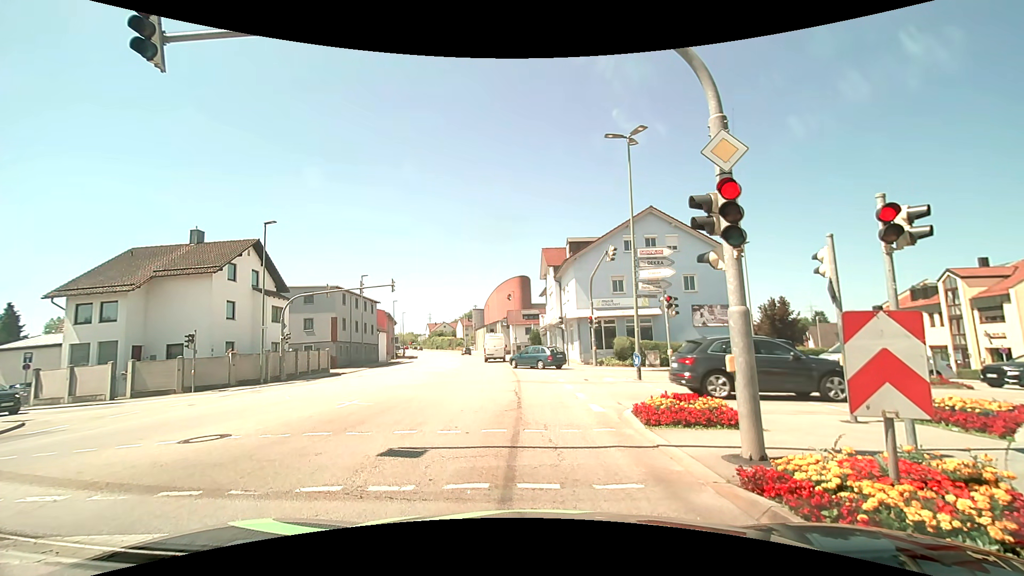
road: tertiary_link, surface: asphalt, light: Day
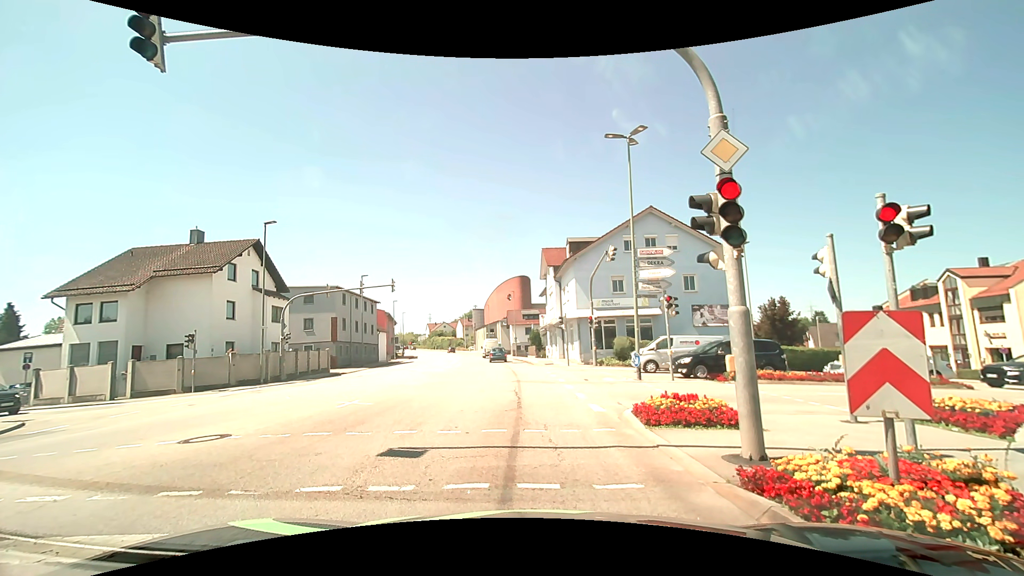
(0.0, 0.0) m; 0°
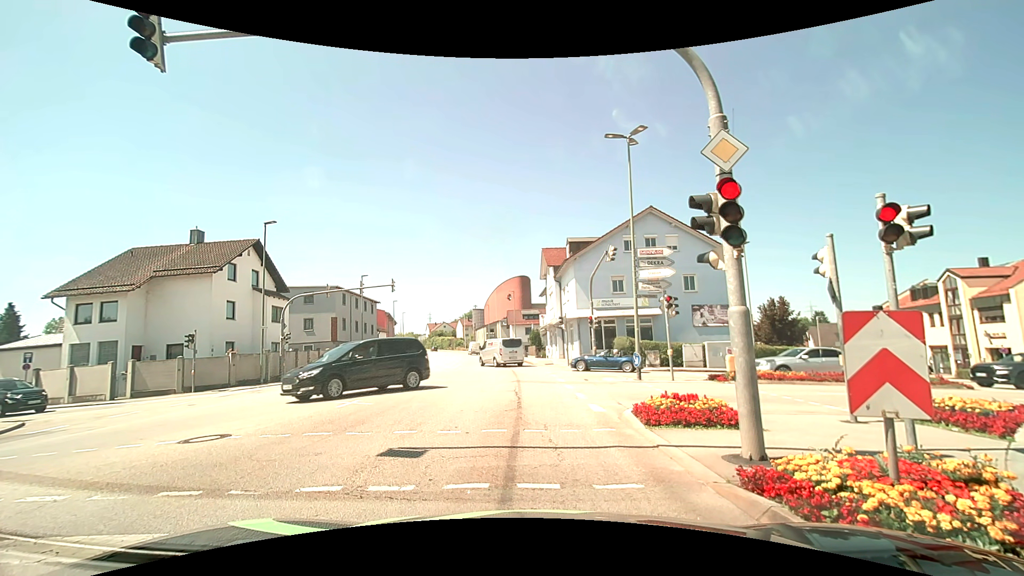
(0.0, 0.0) m; 0°
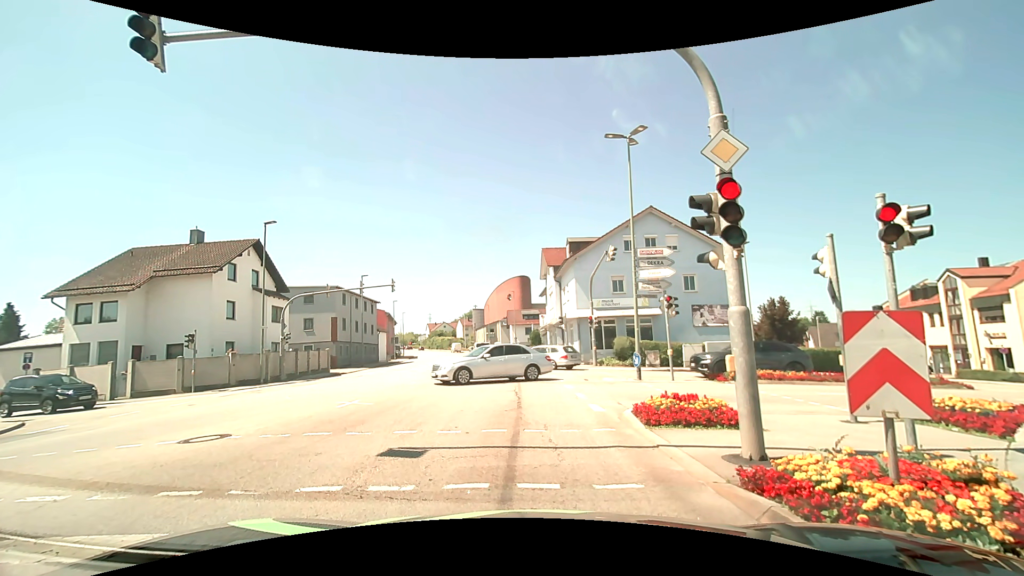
(0.0, 0.0) m; 0°
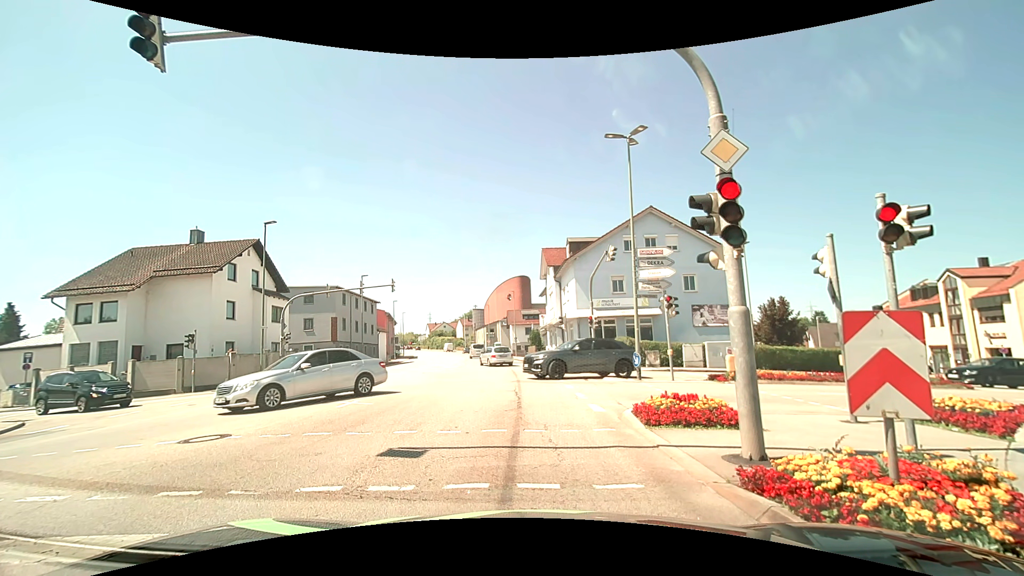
(0.0, 0.0) m; 0°
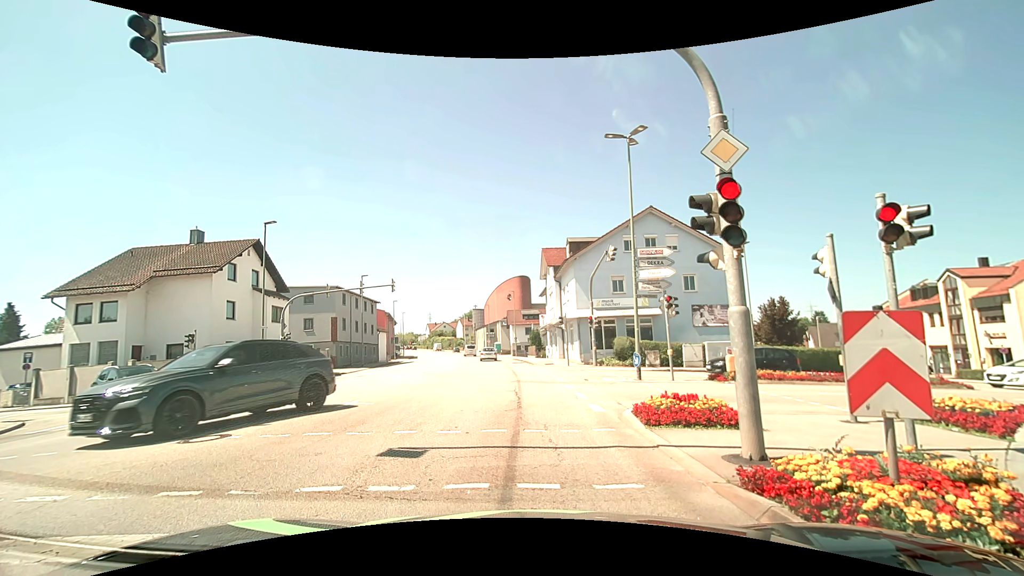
(0.0, 0.0) m; 0°
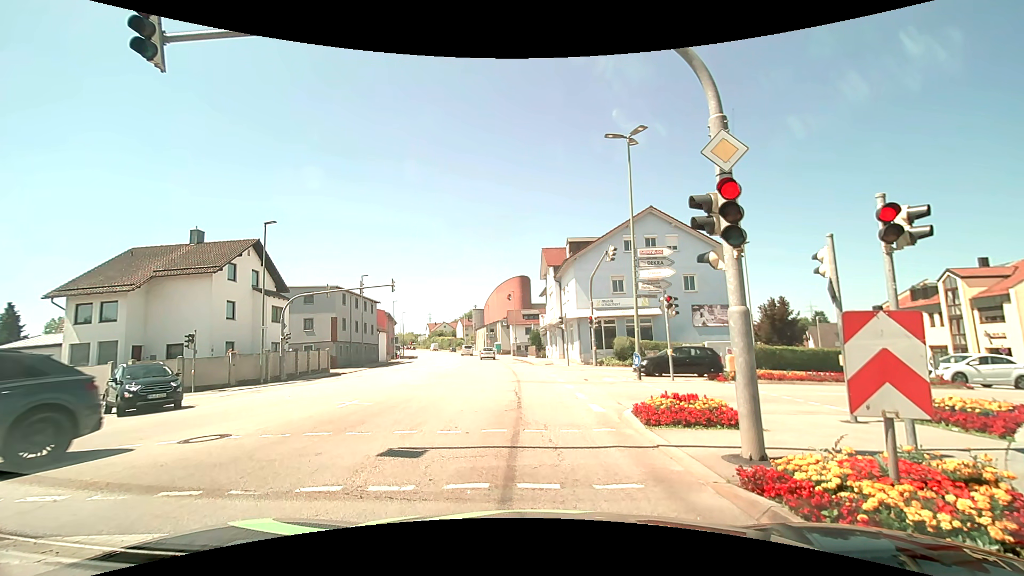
(0.0, 0.0) m; 0°
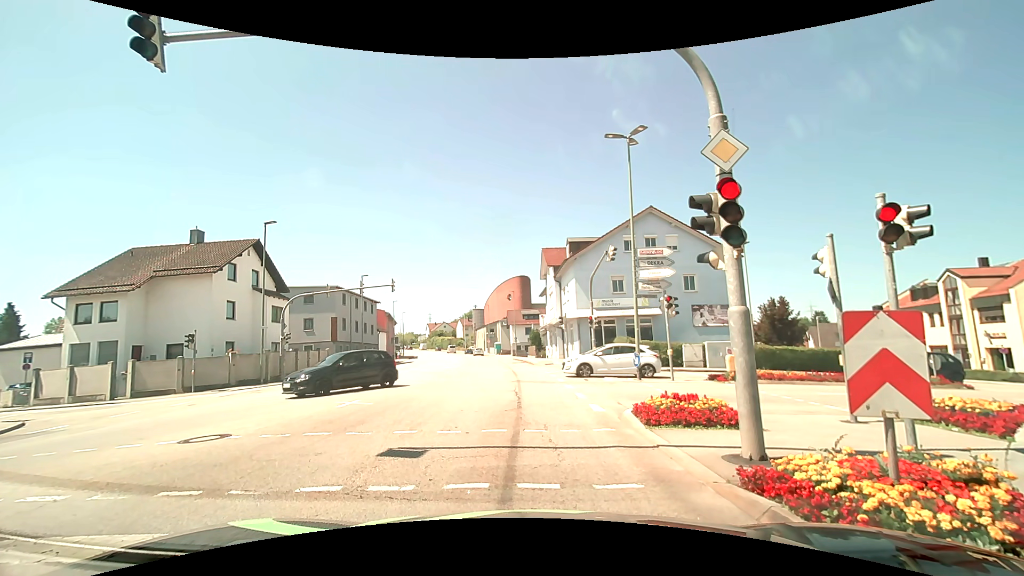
(0.0, 0.0) m; 0°
(0, +10) (-1, +20) (-1, +30) (-2, +40) (-3, +50) (-5, +60) (-6, +70) (-8, +79) (-10, +89) (-12, +99) m
